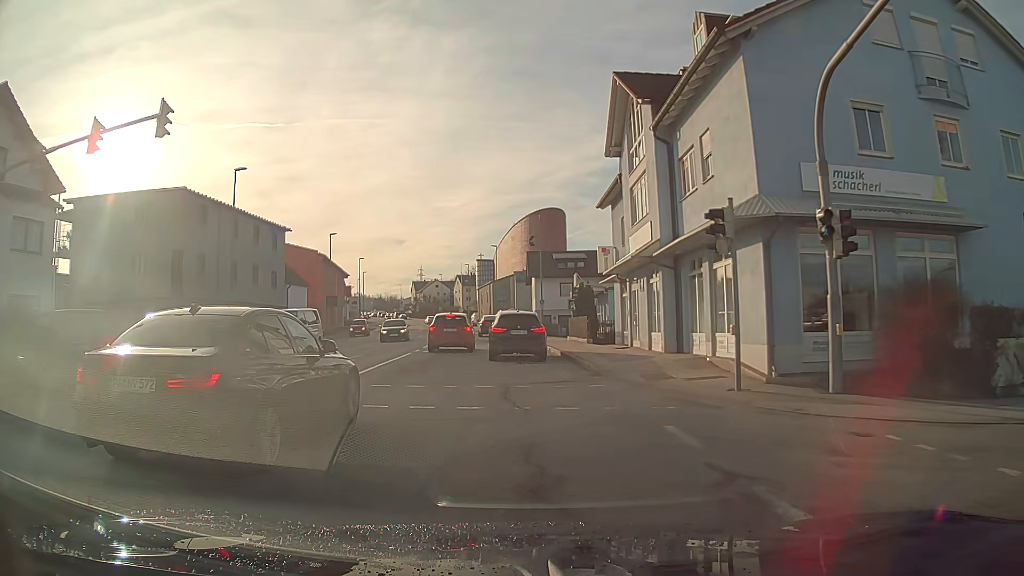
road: tertiary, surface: asphalt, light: Day
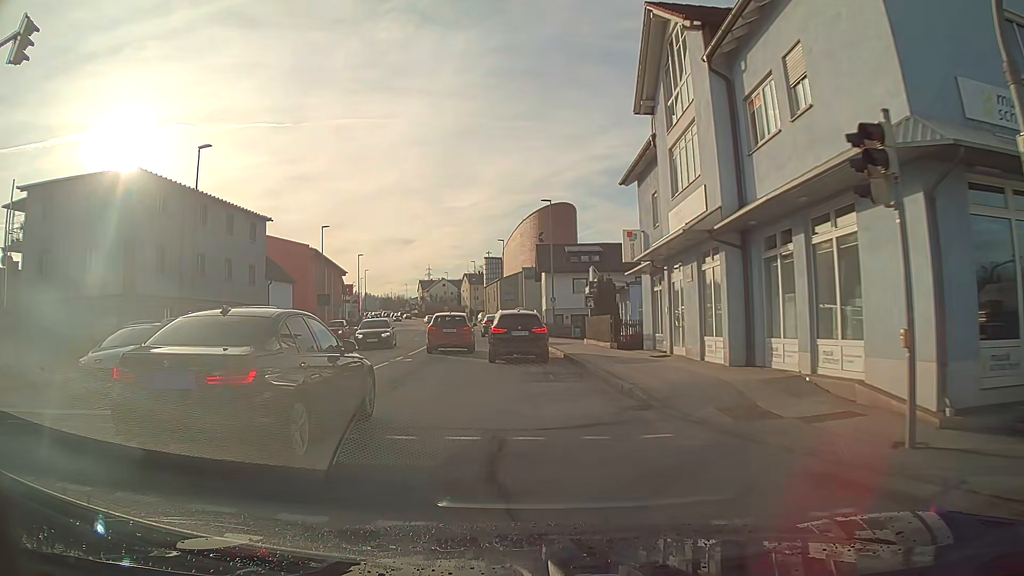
(0.0, +5.7) m; -1°
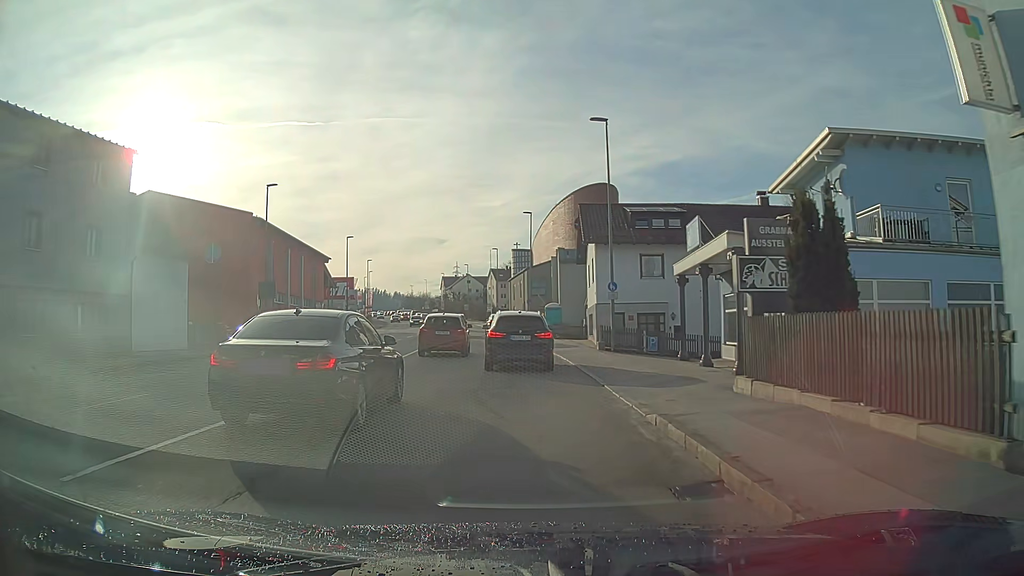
(-0.4, +20.7) m; -3°
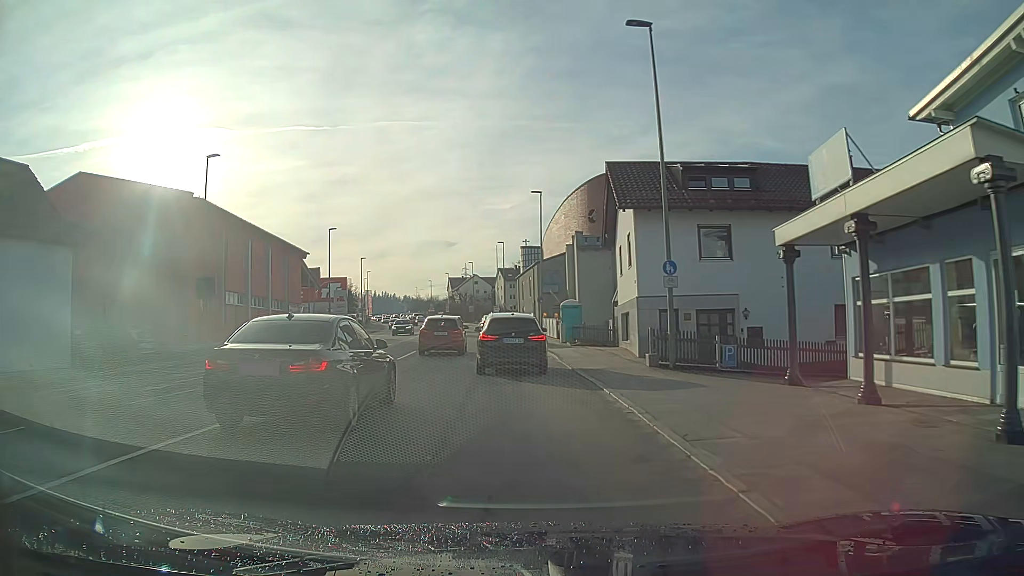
(-0.1, +10.2) m; -1°
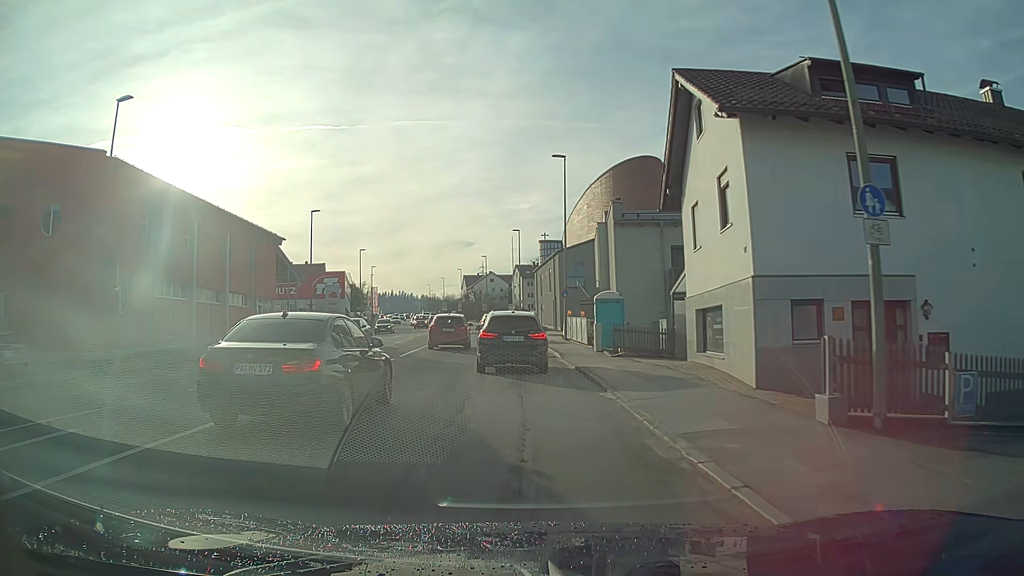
(-0.2, +10.7) m; -2°
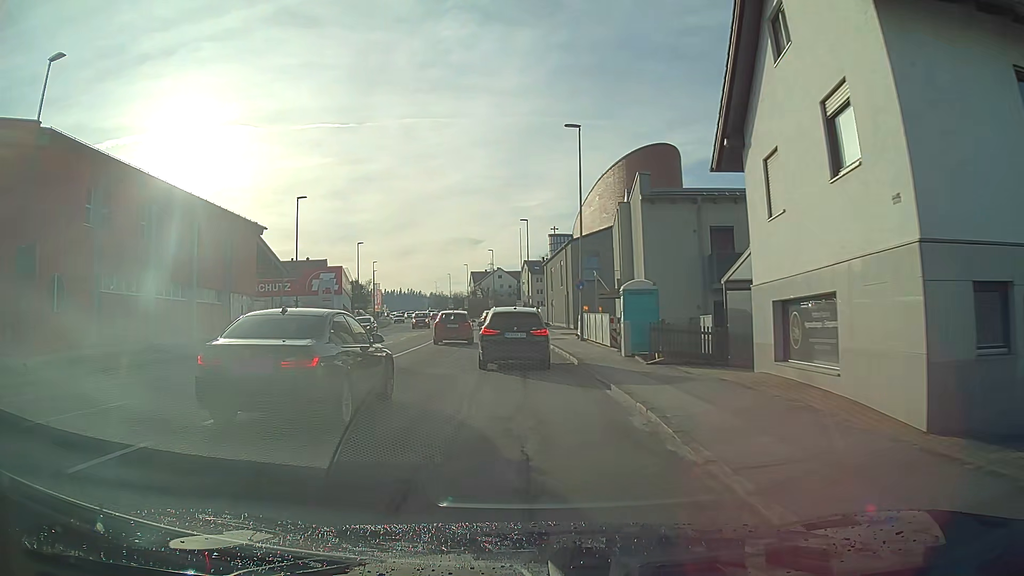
(0.0, +5.5) m; -1°
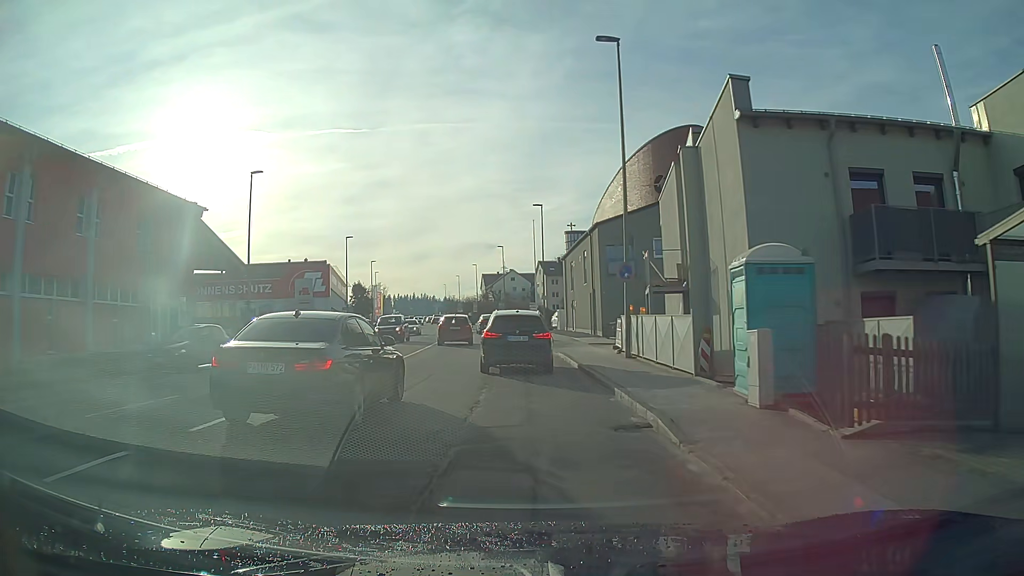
(-0.1, +11.1) m; -1°
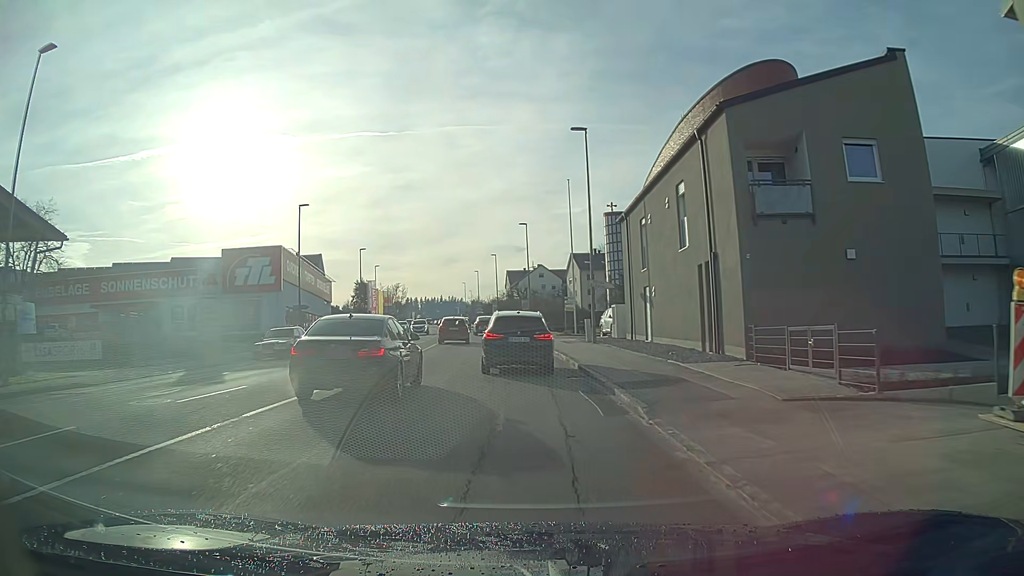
(-0.4, +22.4) m; -2°
(0, +10) (0, +20) (-1, +30) (-2, +40) (-3, +50) (-4, +60) (-5, +70) (-6, +80) (-8, +90) (-9, +99) m
